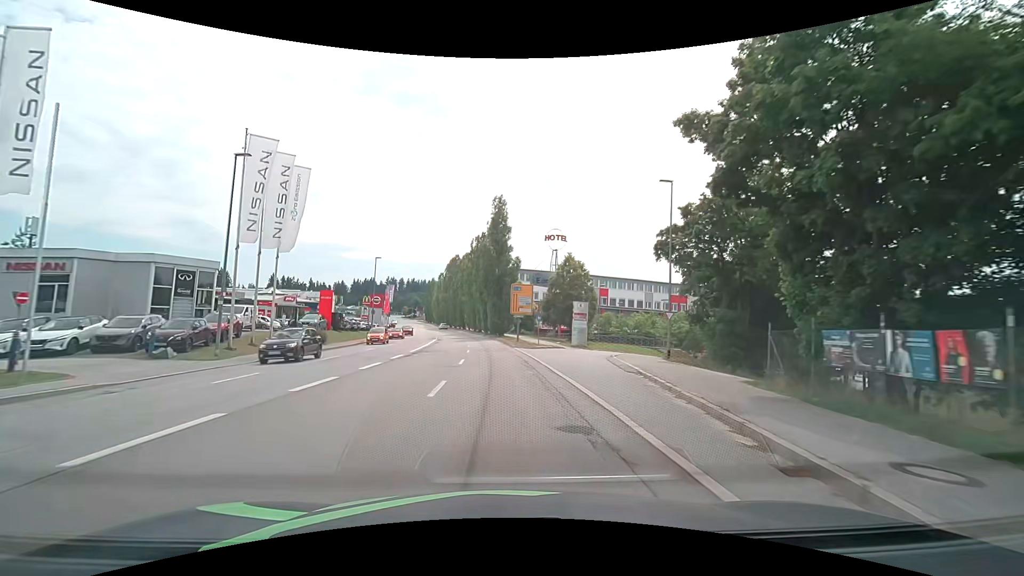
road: tertiary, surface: asphalt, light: Day
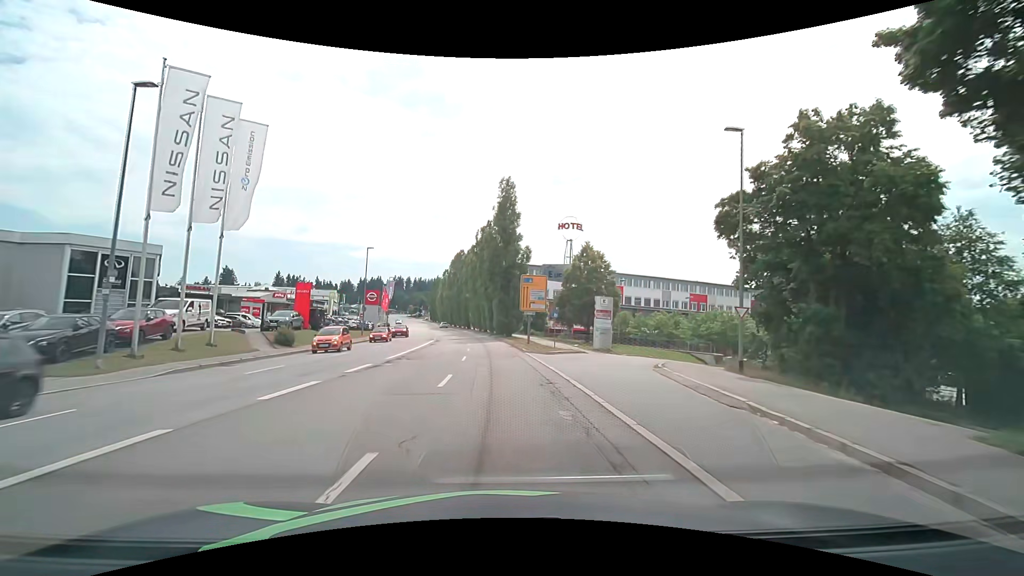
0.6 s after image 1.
(-0.1, +7.6) m; -1°
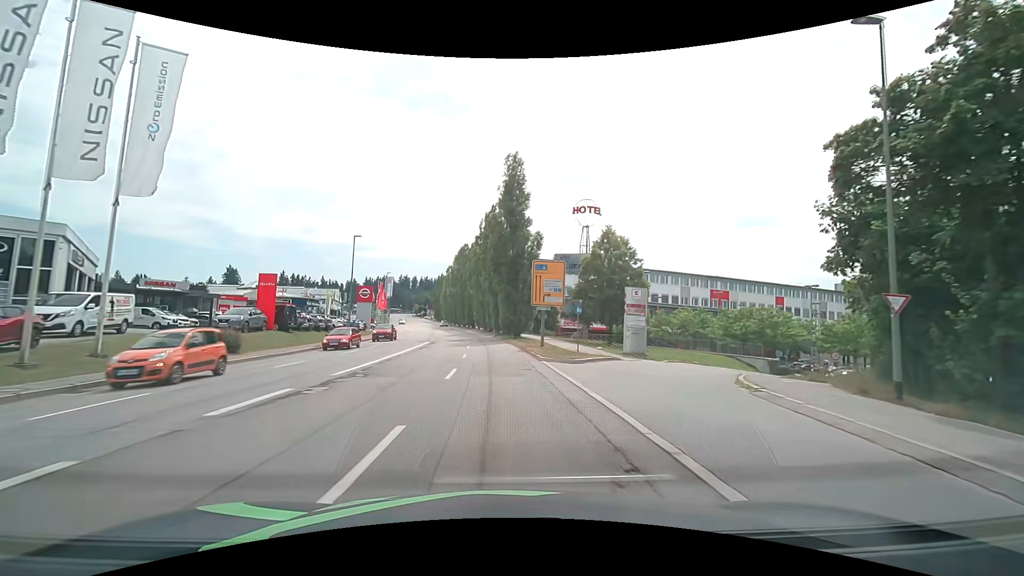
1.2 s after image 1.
(-0.1, +7.6) m; -1°
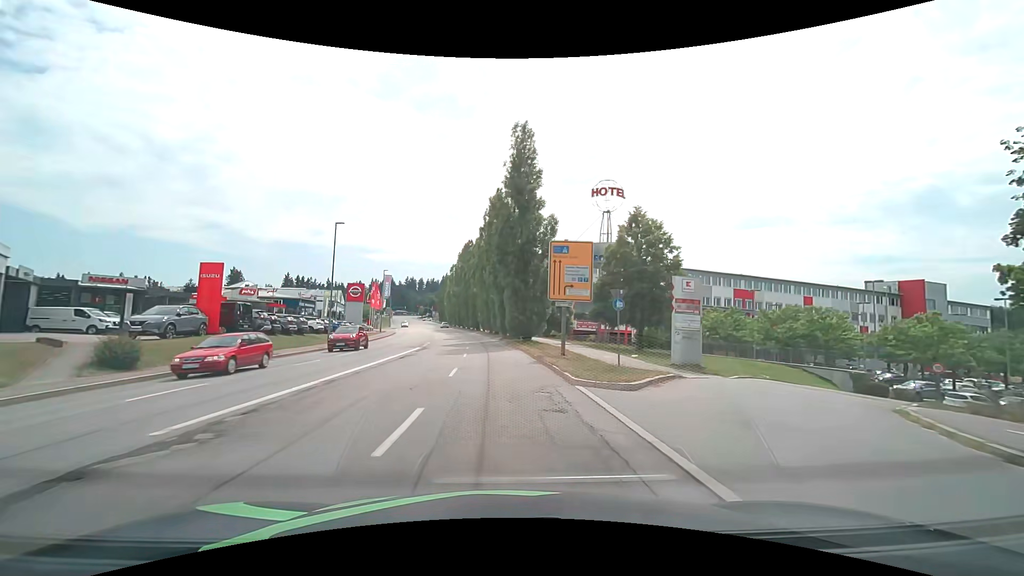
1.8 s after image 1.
(-0.1, +7.6) m; -1°
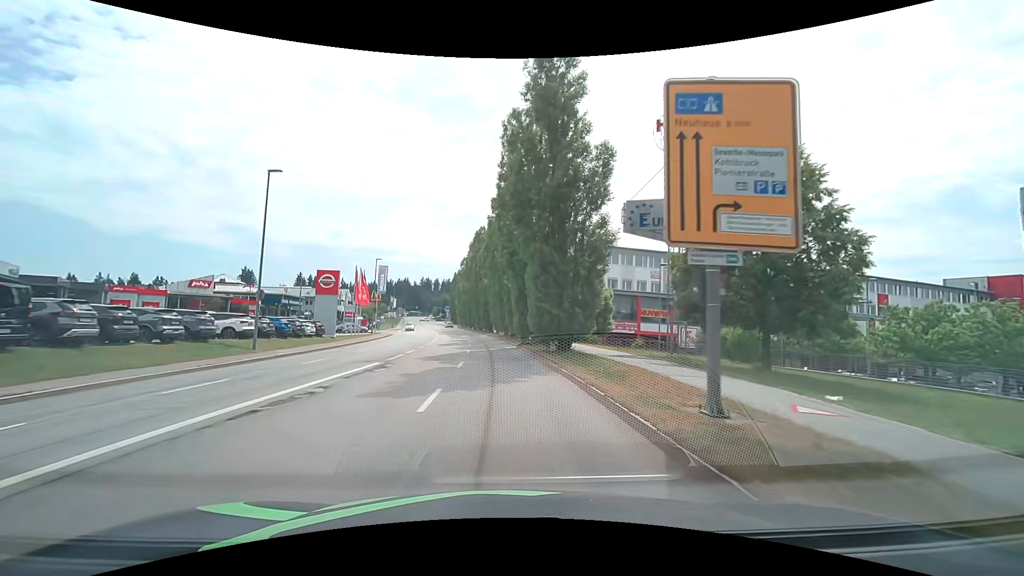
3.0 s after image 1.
(-0.3, +15.2) m; -2°
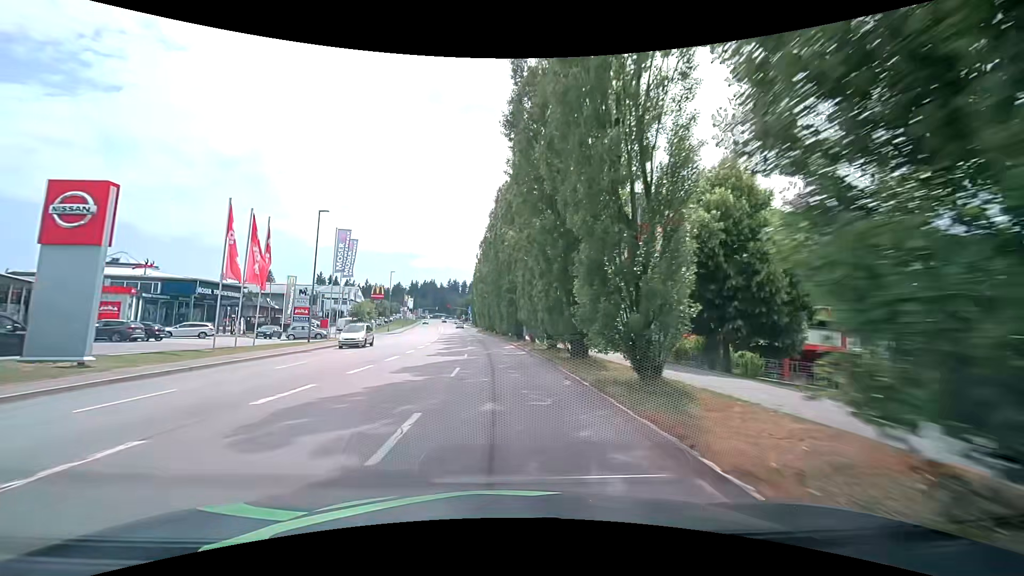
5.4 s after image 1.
(-1.0, +30.4) m; -3°
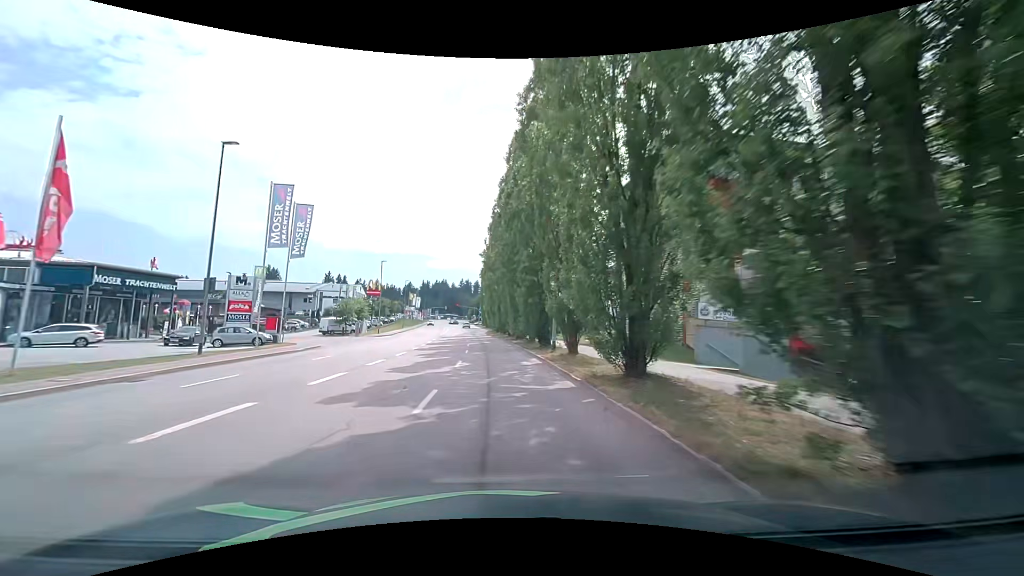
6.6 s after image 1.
(-0.3, +15.2) m; -2°
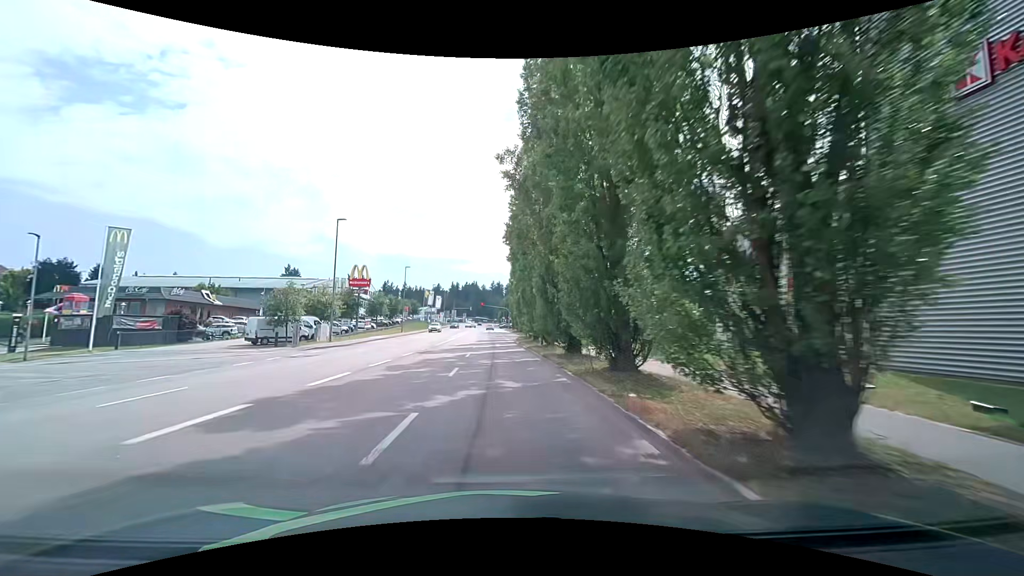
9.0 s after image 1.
(-0.7, +30.4) m; -3°
